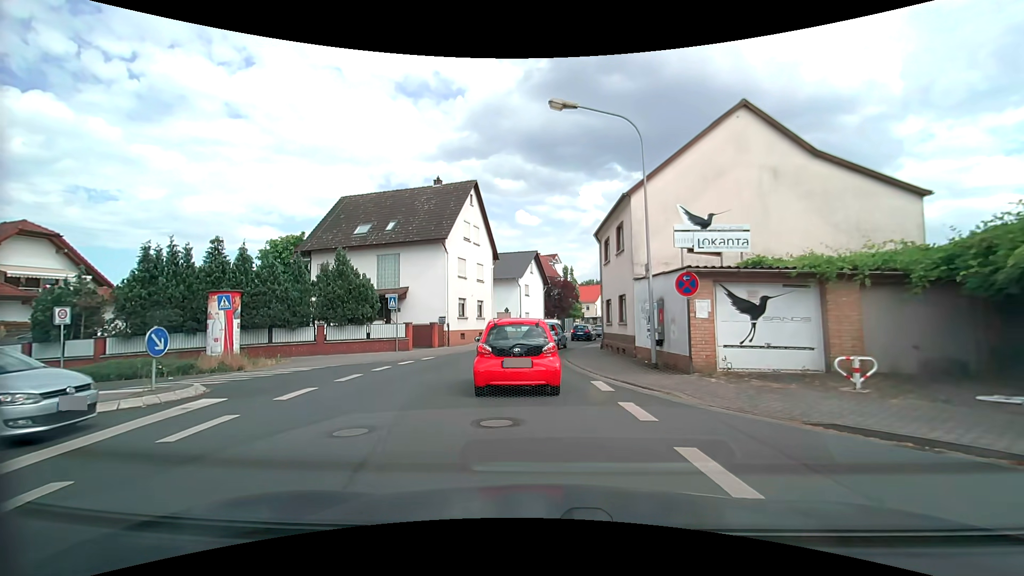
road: tertiary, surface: asphalt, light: Day
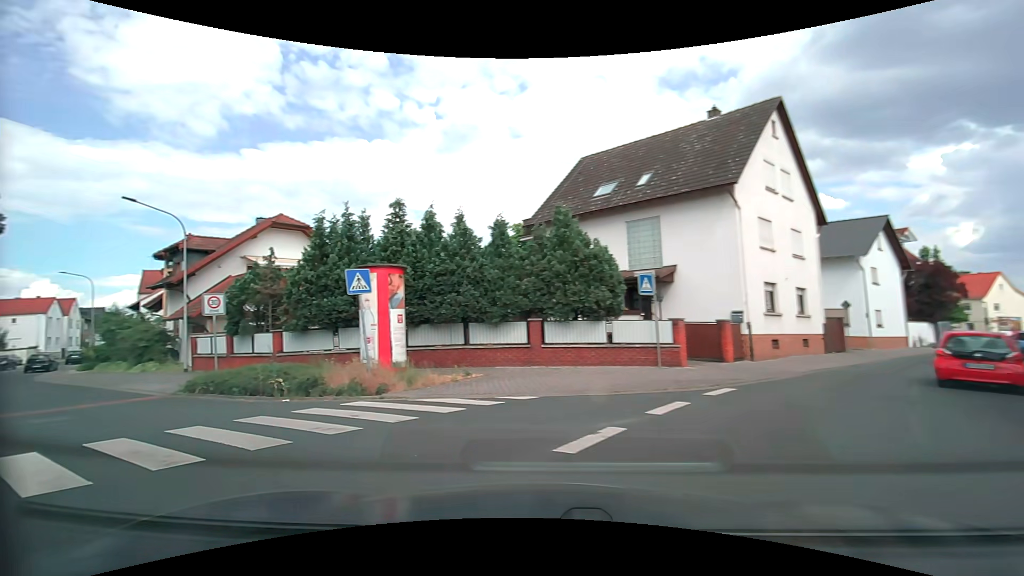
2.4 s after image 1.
(-1.5, +11.0) m; -30°
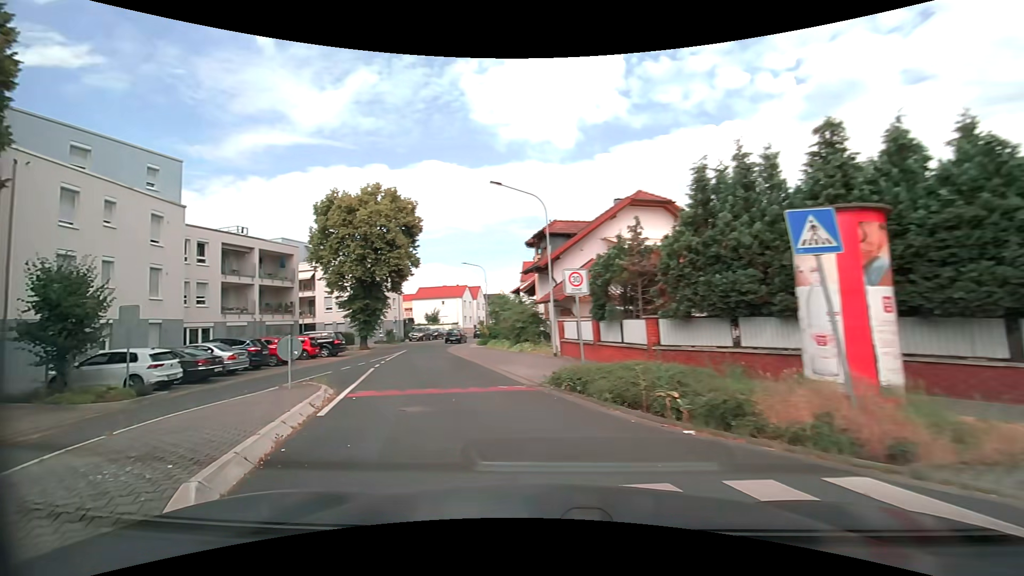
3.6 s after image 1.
(-1.7, +5.0) m; -38°
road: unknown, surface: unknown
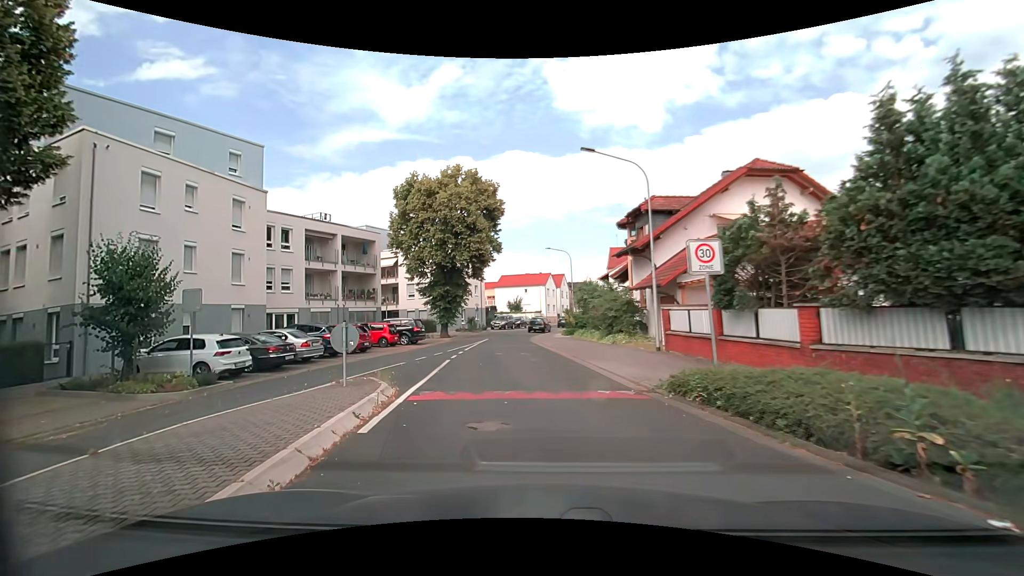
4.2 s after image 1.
(-0.3, +2.7) m; -9°
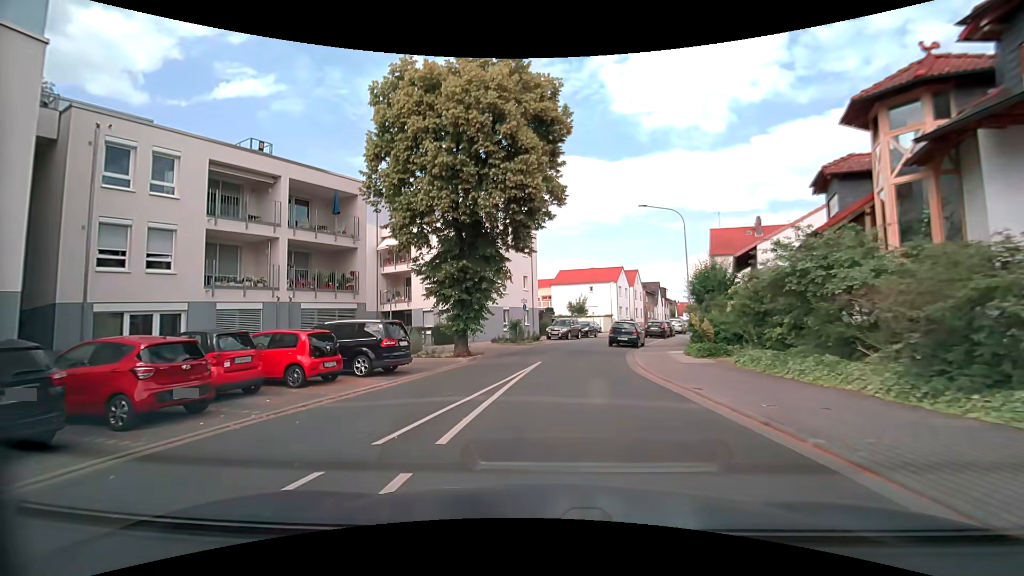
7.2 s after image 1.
(-2.1, +18.2) m; -8°
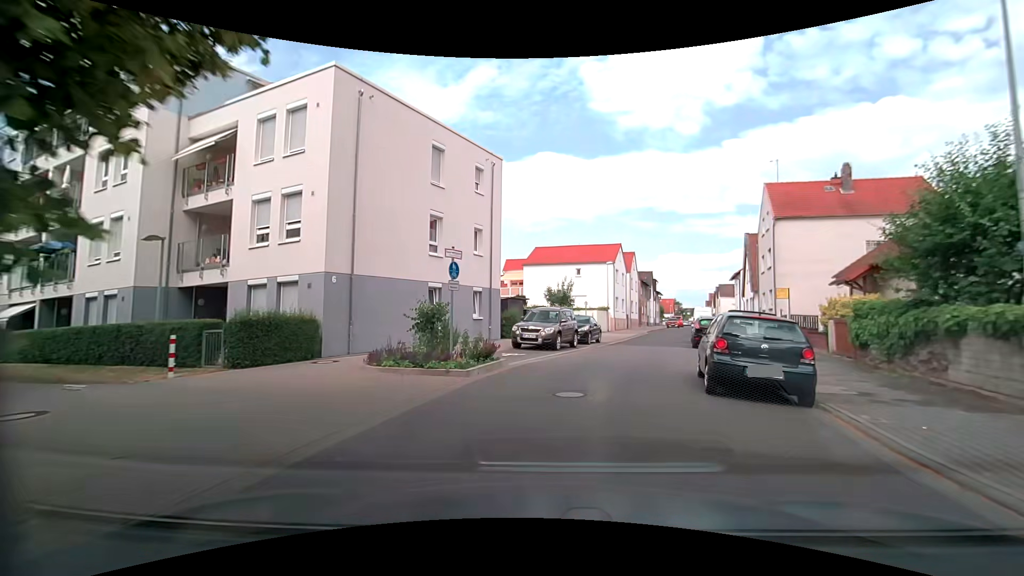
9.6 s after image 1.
(+0.1, +19.4) m; +4°
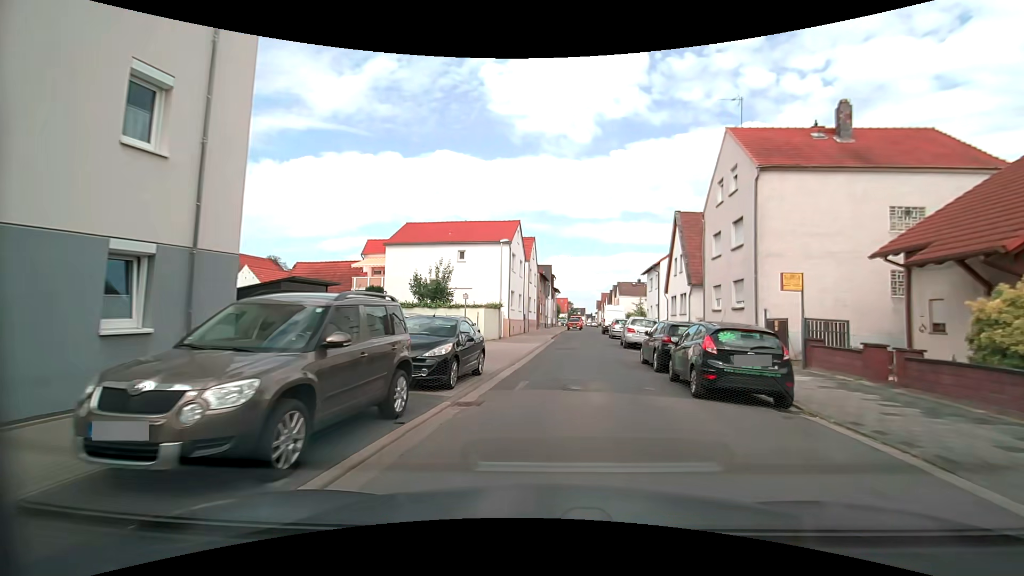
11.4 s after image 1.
(+1.2, +14.1) m; +11°
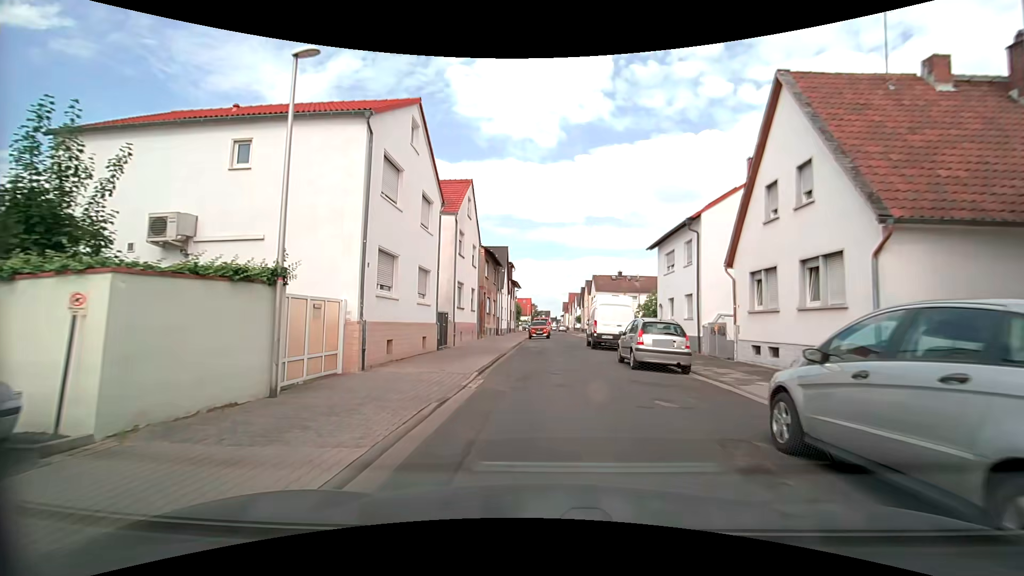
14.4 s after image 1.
(+1.4, +22.2) m; +5°
(0, +10) (0, +20) (+1, +30) (+1, +40) (+2, +50) (+3, +60) (+3, +70) (+2, +80) (+2, +90) (+1, +100) m
